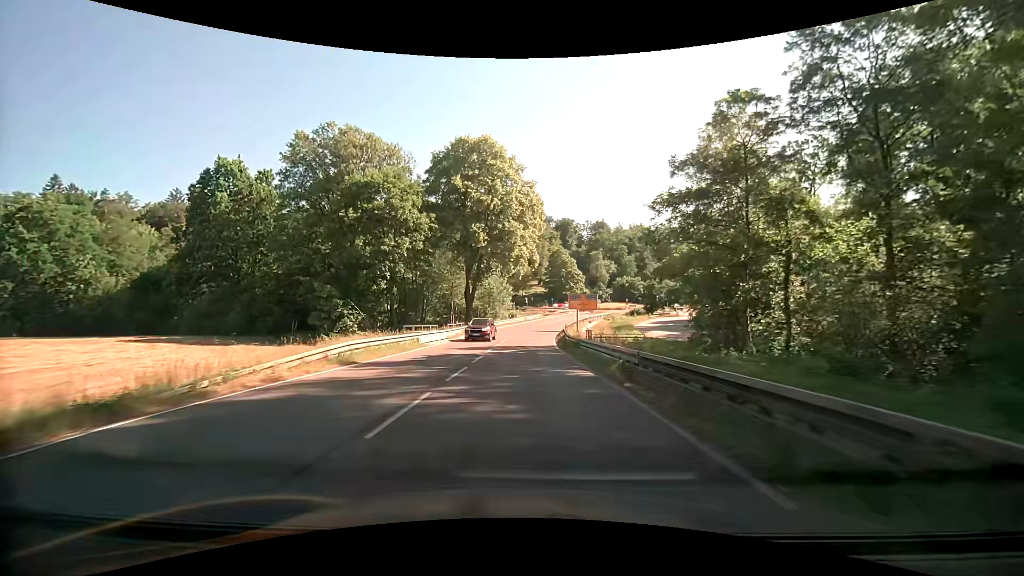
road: secondary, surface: asphalt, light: Day
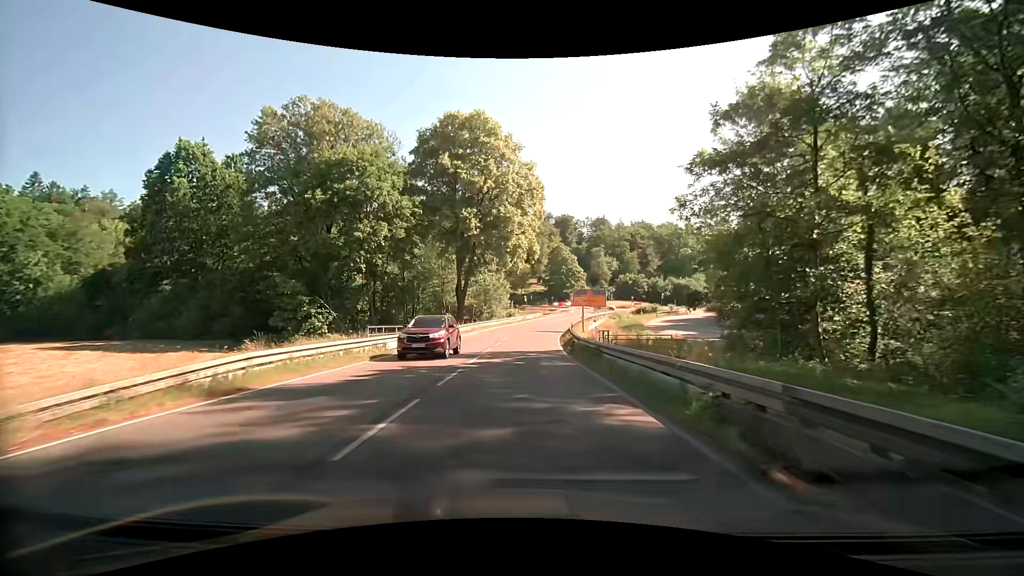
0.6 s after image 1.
(0.0, +6.9) m; -1°
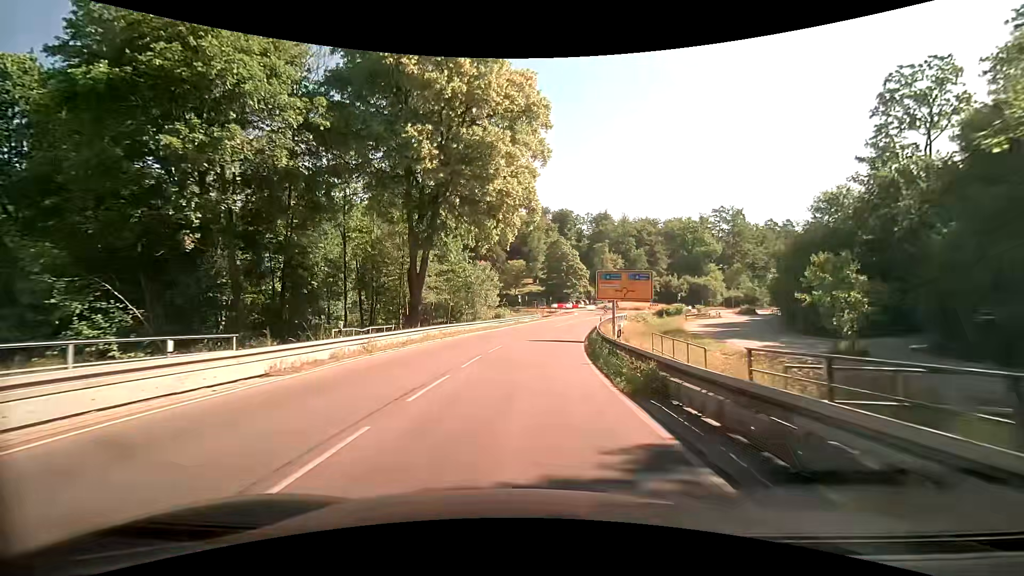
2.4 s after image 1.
(+0.4, +20.5) m; +2°
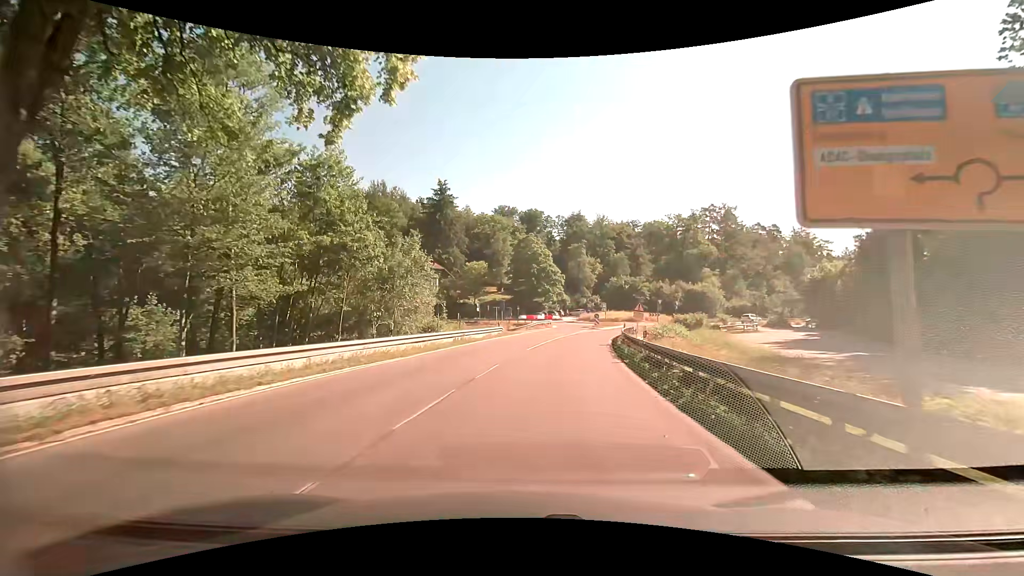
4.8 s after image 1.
(+0.8, +26.1) m; +4°
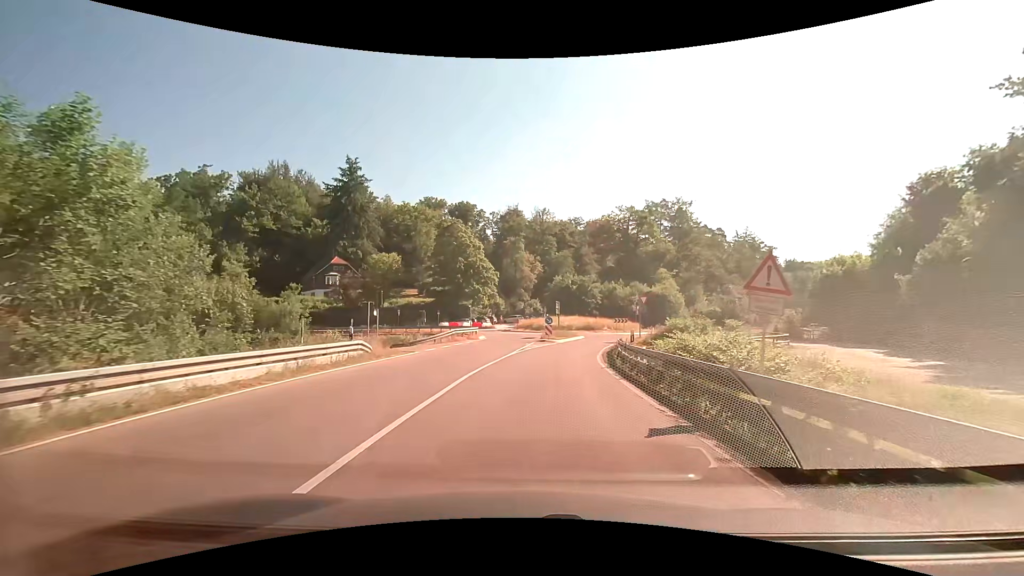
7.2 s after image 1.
(+1.4, +23.4) m; +7°
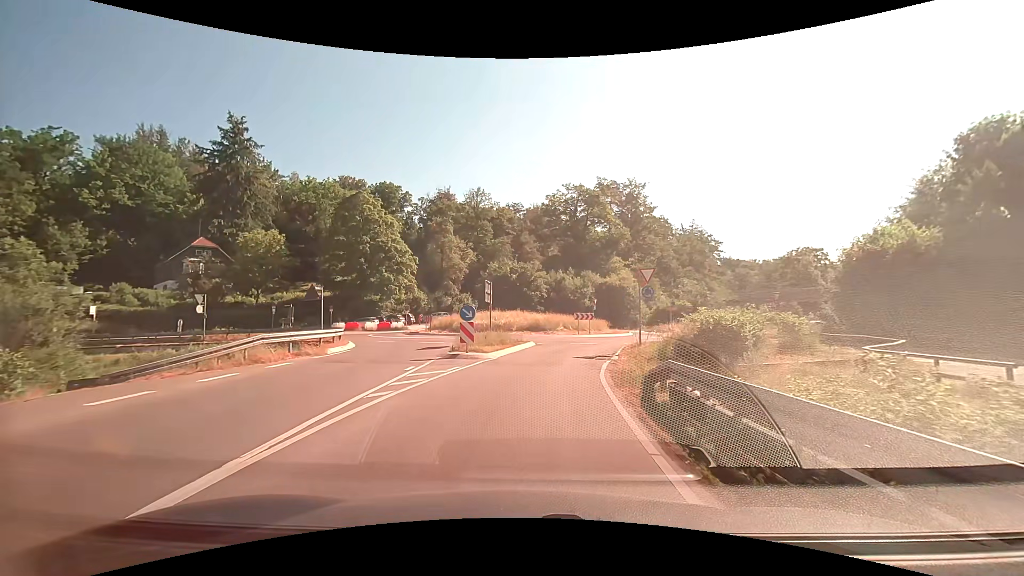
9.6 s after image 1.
(+1.3, +19.6) m; +7°
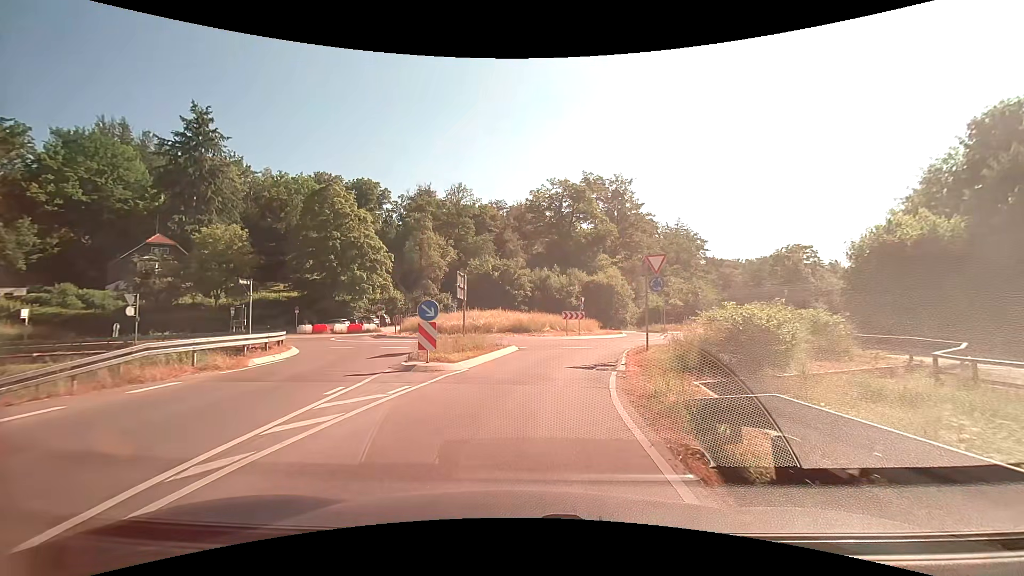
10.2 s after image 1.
(+0.1, +4.3) m; +2°
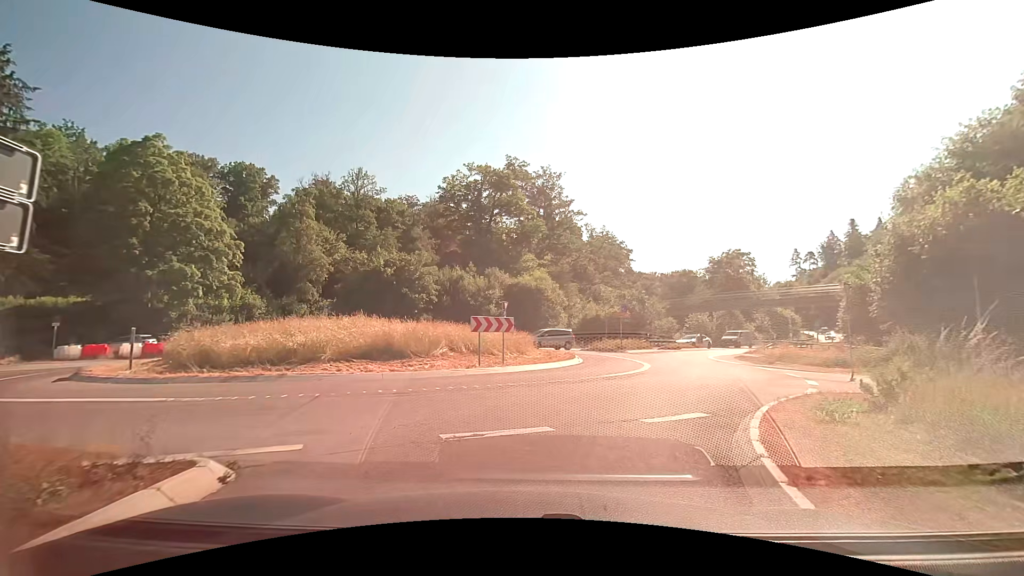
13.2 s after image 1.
(+1.2, +16.3) m; +9°
(+2, +10) (+6, +19) (+9, +29) (+13, +38) (+19, +46) (+25, +53) (+32, +60) (+39, +68) (+46, +75) (+52, +83) m
